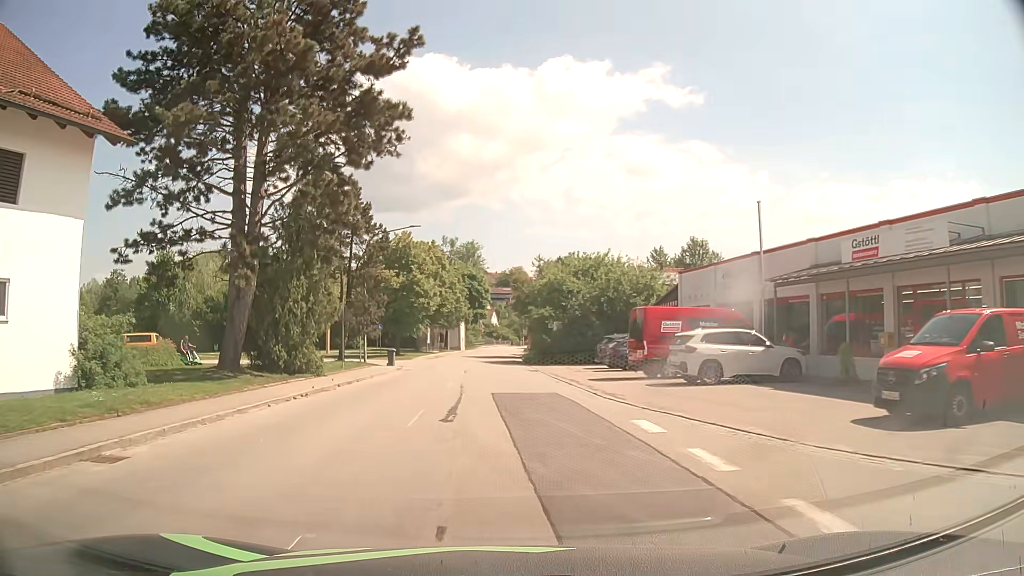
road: tertiary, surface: asphalt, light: Day
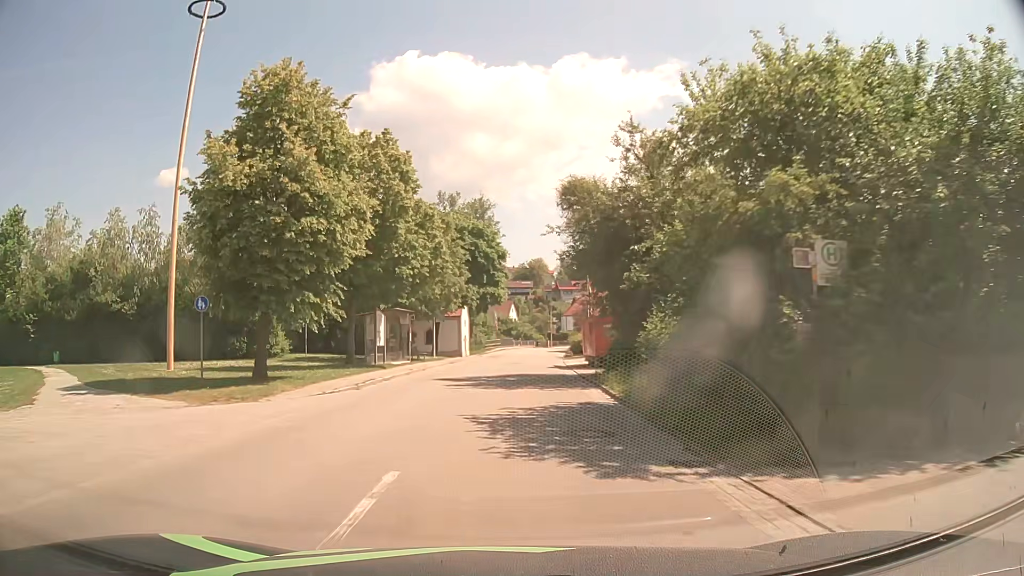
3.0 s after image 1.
(-0.9, +34.0) m; -2°
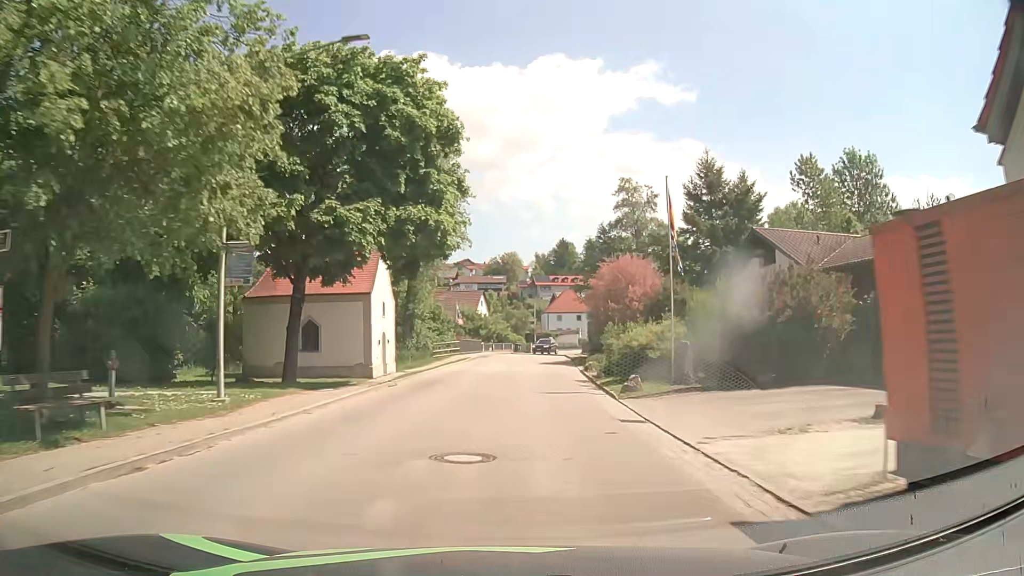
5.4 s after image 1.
(+0.5, +30.3) m; +3°
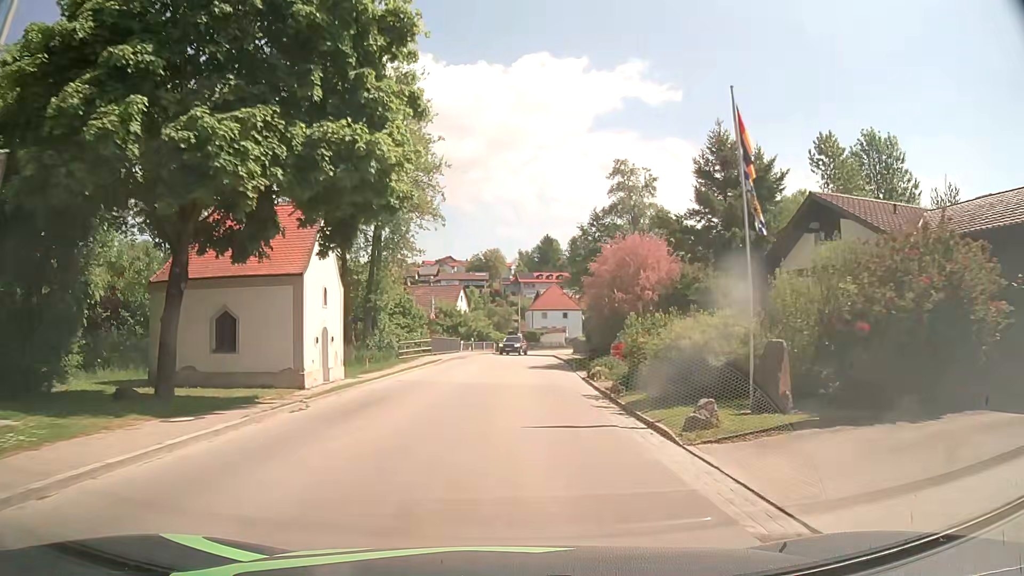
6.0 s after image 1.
(0.0, +7.4) m; +1°
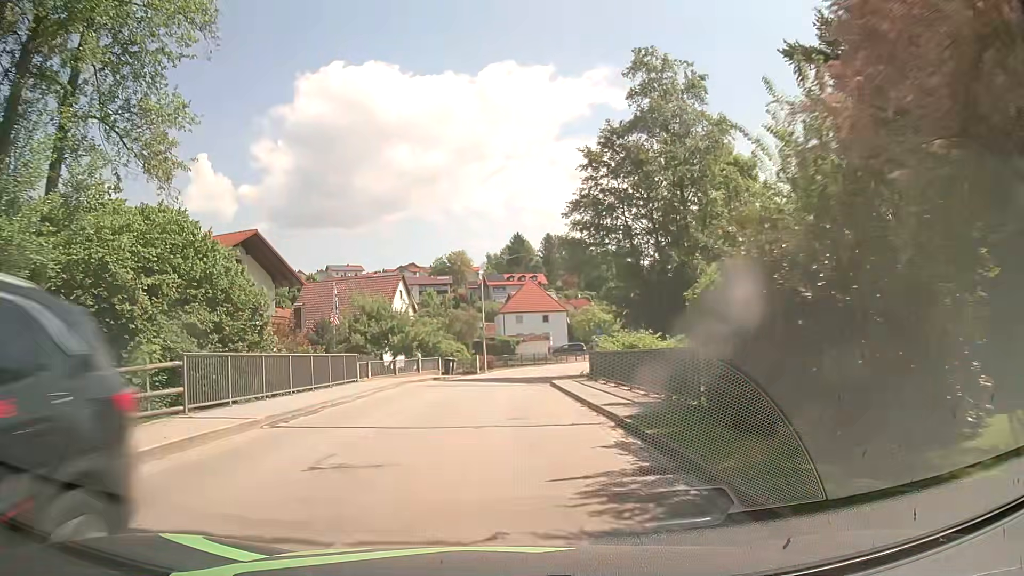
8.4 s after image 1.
(+0.9, +27.7) m; +3°
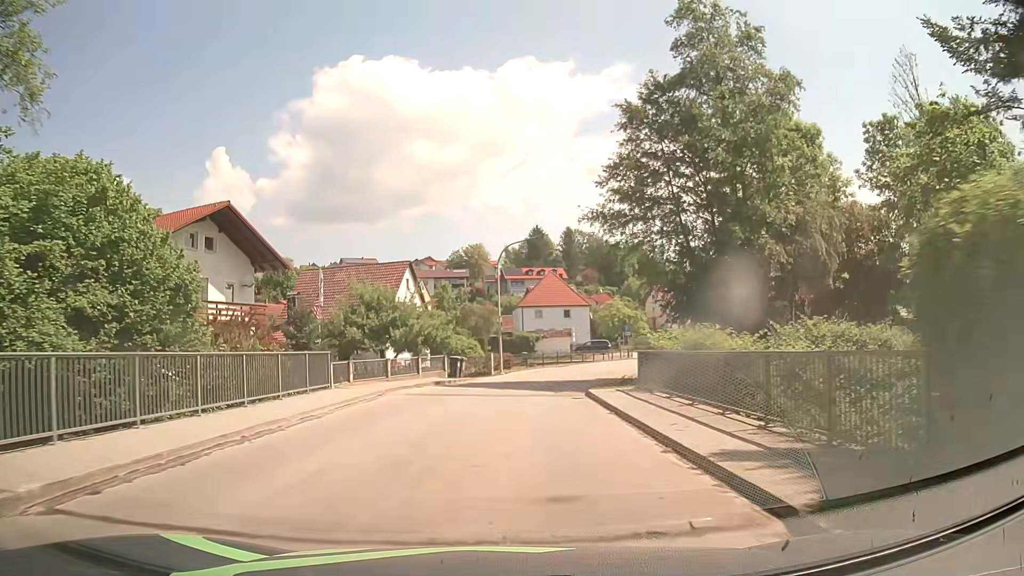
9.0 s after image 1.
(-0.2, +6.7) m; -1°
